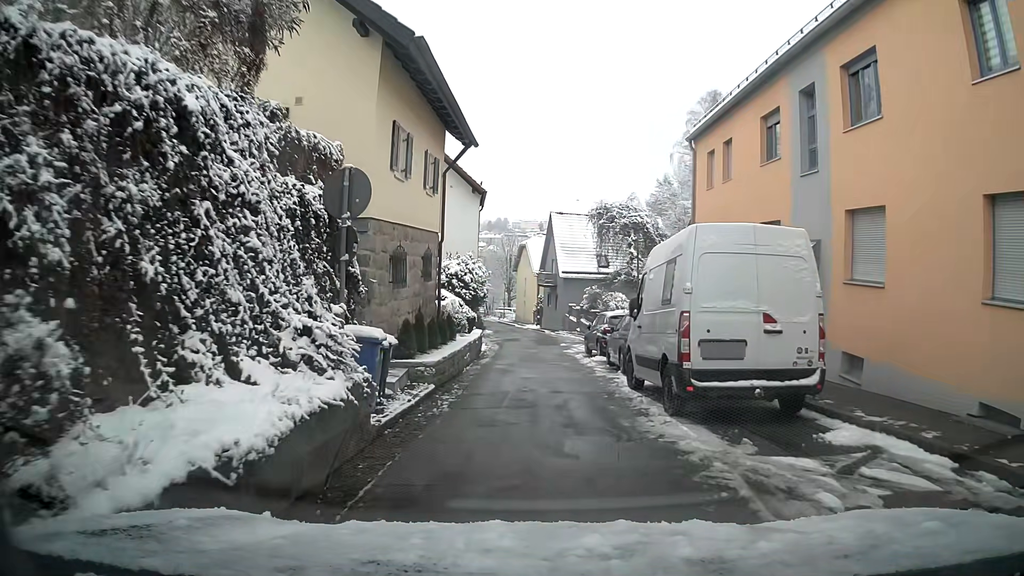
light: Day
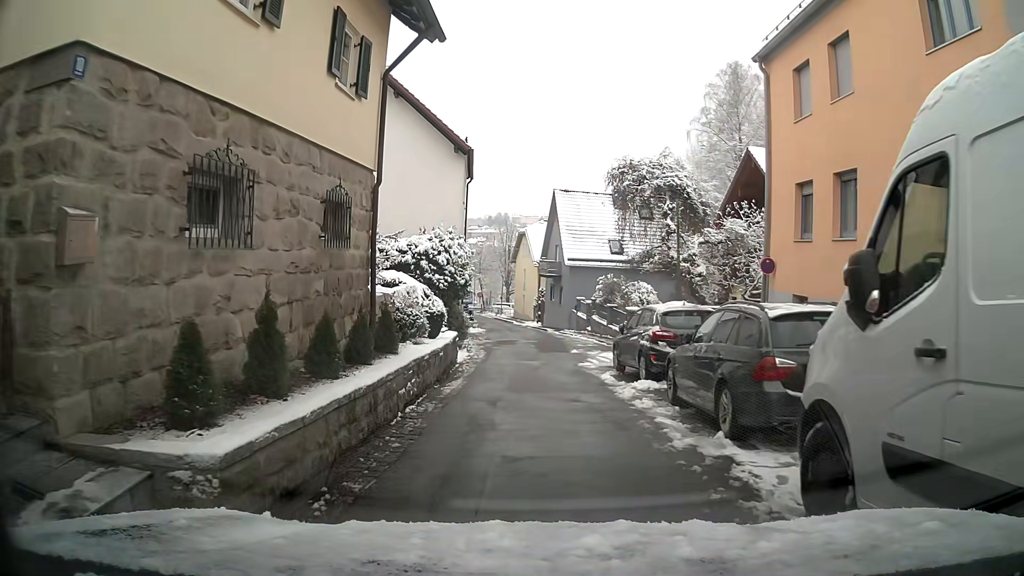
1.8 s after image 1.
(0.0, +8.3) m; 0°
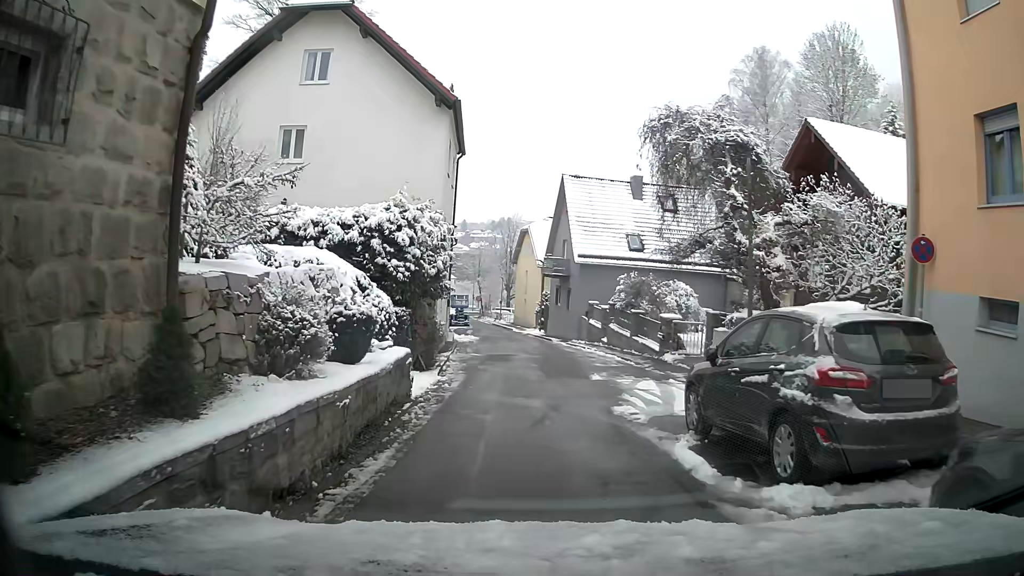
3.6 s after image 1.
(0.0, +7.1) m; 0°
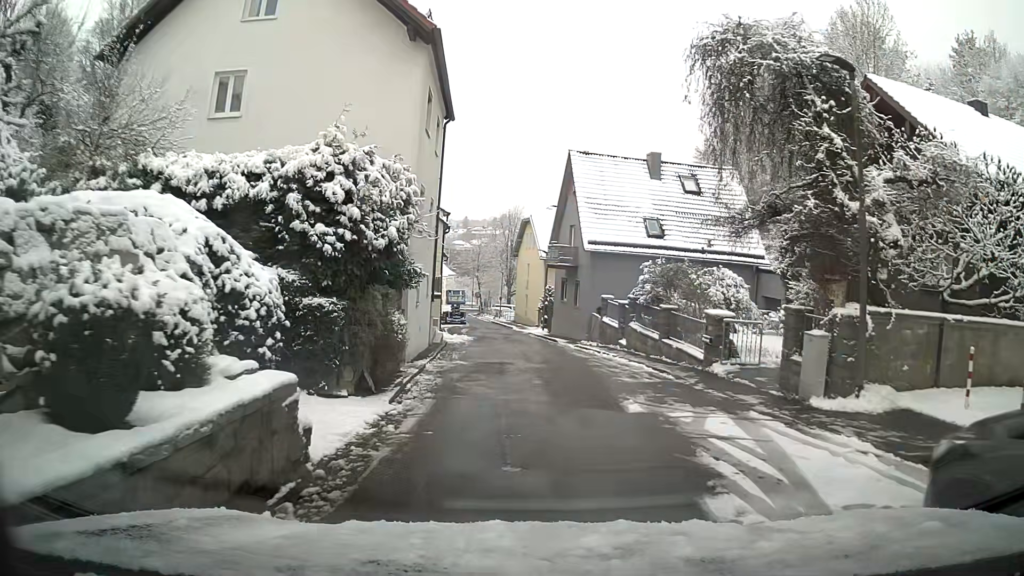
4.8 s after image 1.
(0.0, +5.4) m; -2°
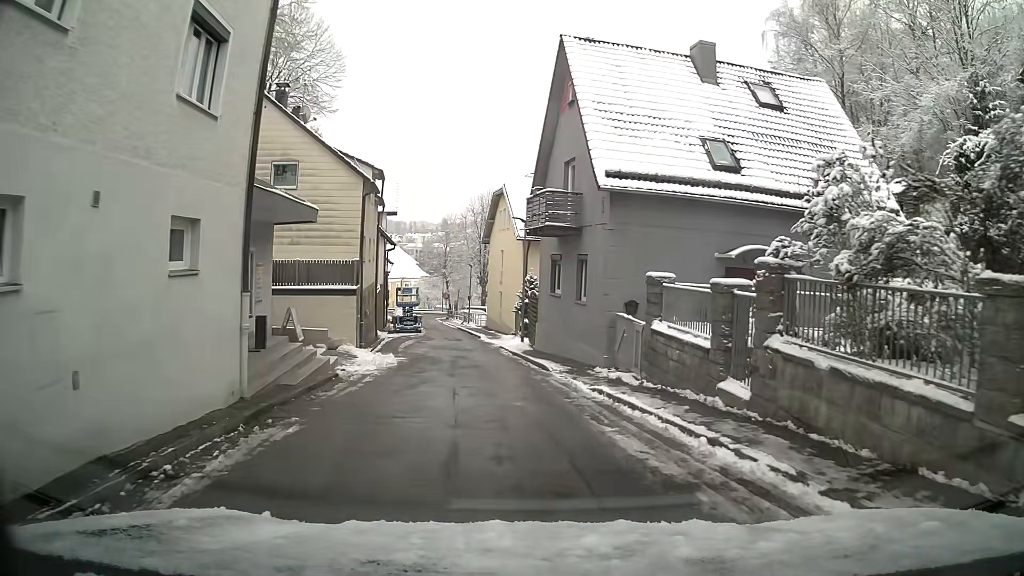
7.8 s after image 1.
(+0.5, +15.3) m; +2°
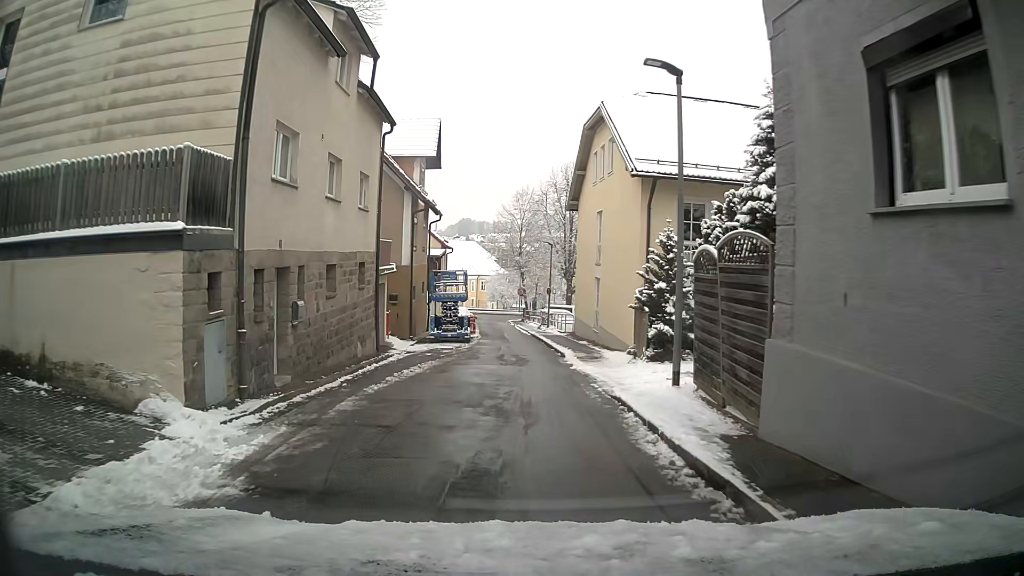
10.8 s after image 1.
(-1.1, +17.4) m; -6°
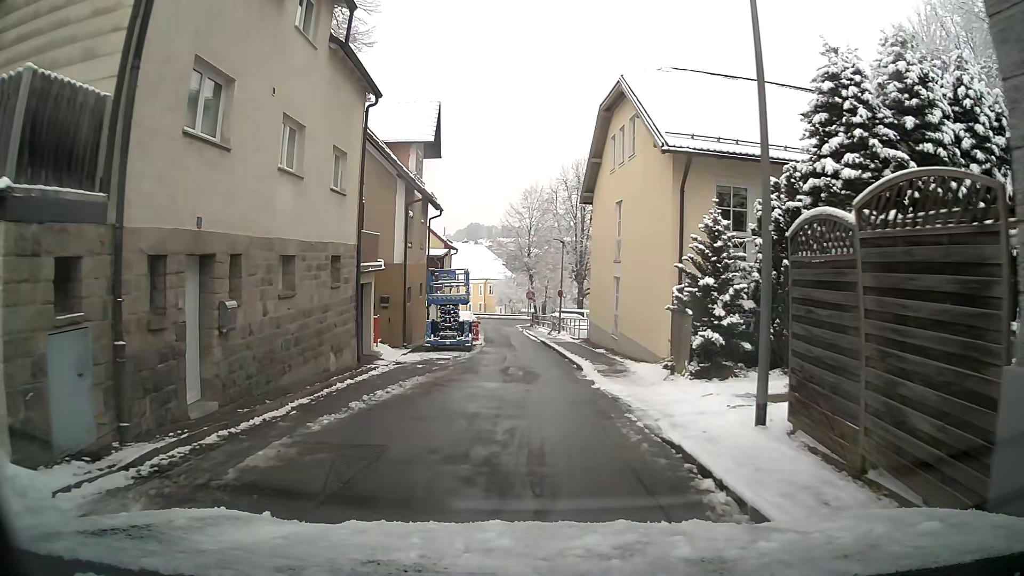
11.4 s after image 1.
(0.0, +3.5) m; -1°
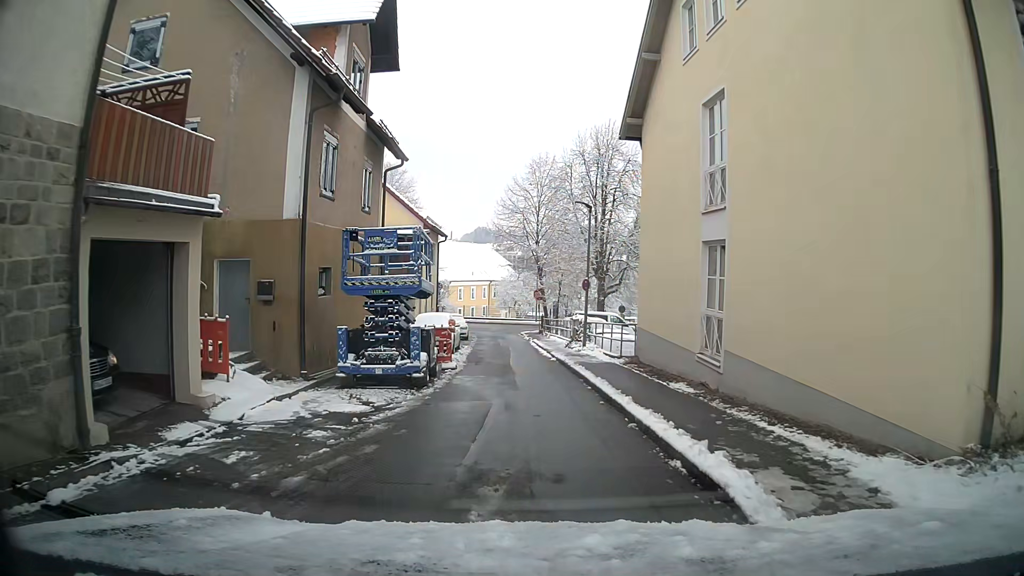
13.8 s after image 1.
(-0.3, +12.5) m; -1°
(0, +10) (-1, +20) (-1, +30) (-2, +40) (-3, +50) (-1, +60) (-5, +68) (-15, +71) (-24, +74) (-34, +76) m
